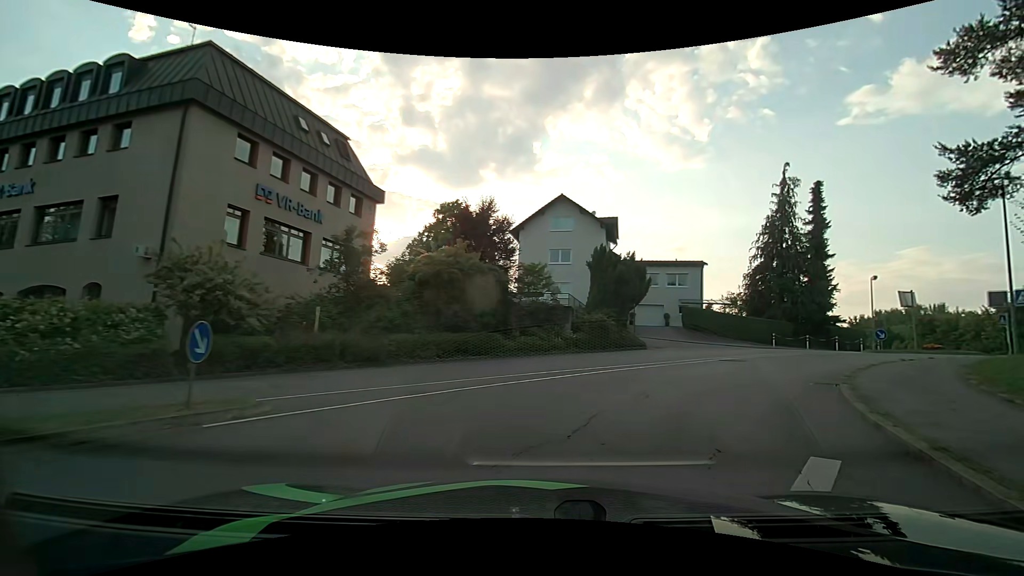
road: unclassified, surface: asphalt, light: Day
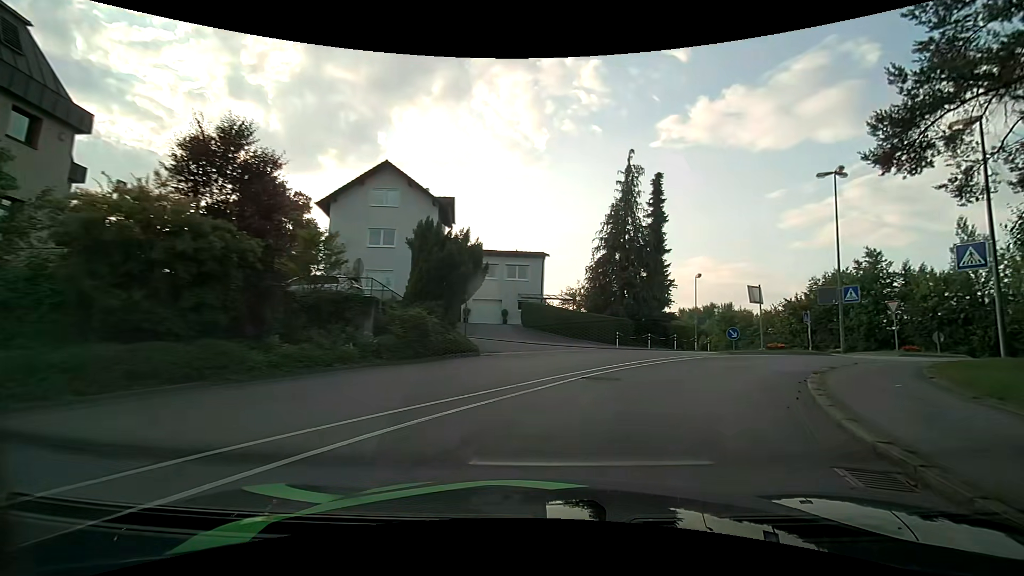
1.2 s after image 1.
(+1.2, +7.6) m; +18°
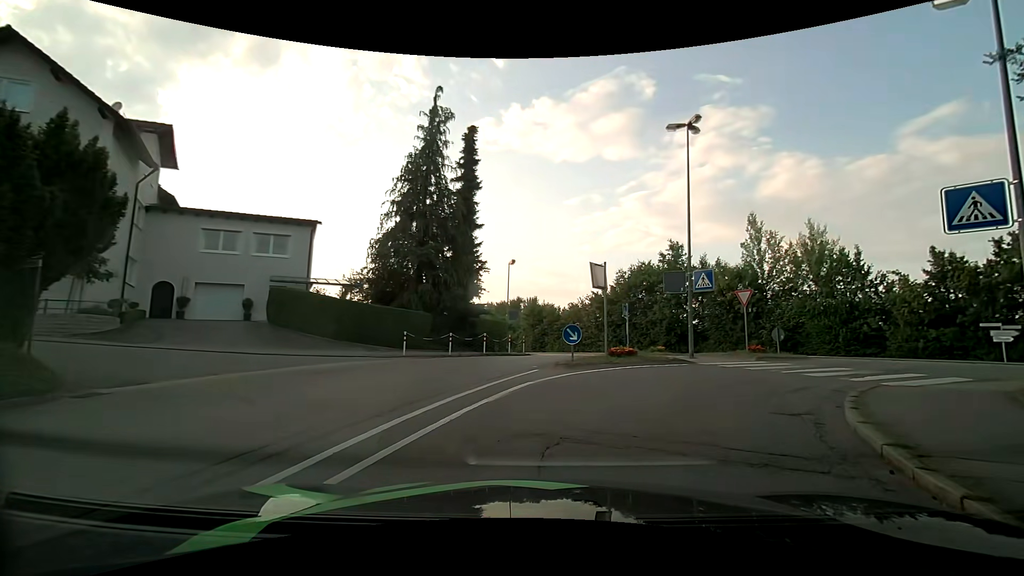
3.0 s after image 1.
(+1.9, +10.4) m; +21°
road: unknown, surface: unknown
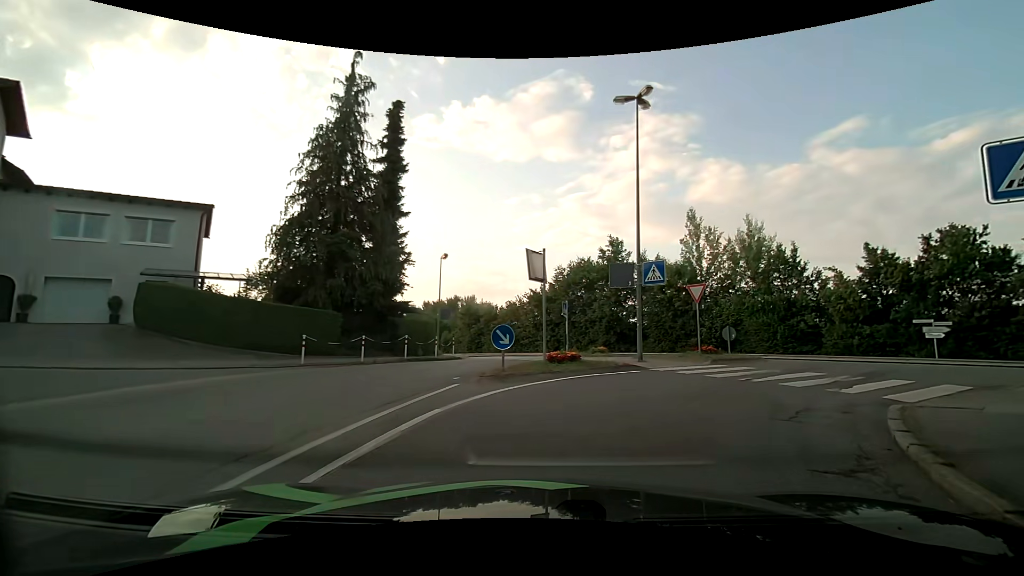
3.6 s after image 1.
(+0.2, +3.2) m; +7°
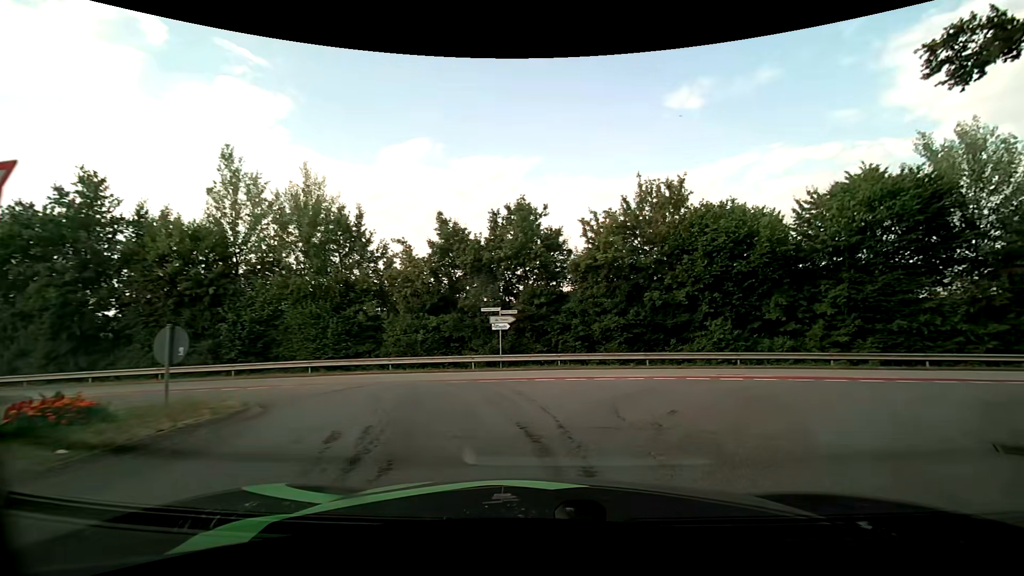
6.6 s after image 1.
(+5.3, +12.9) m; +47°
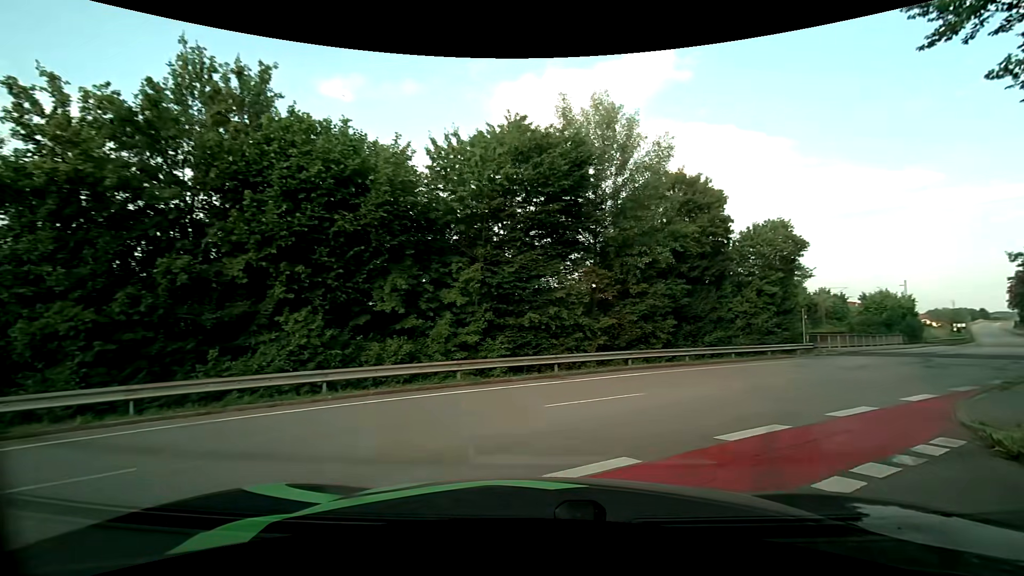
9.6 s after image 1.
(+3.7, +10.6) m; +38°
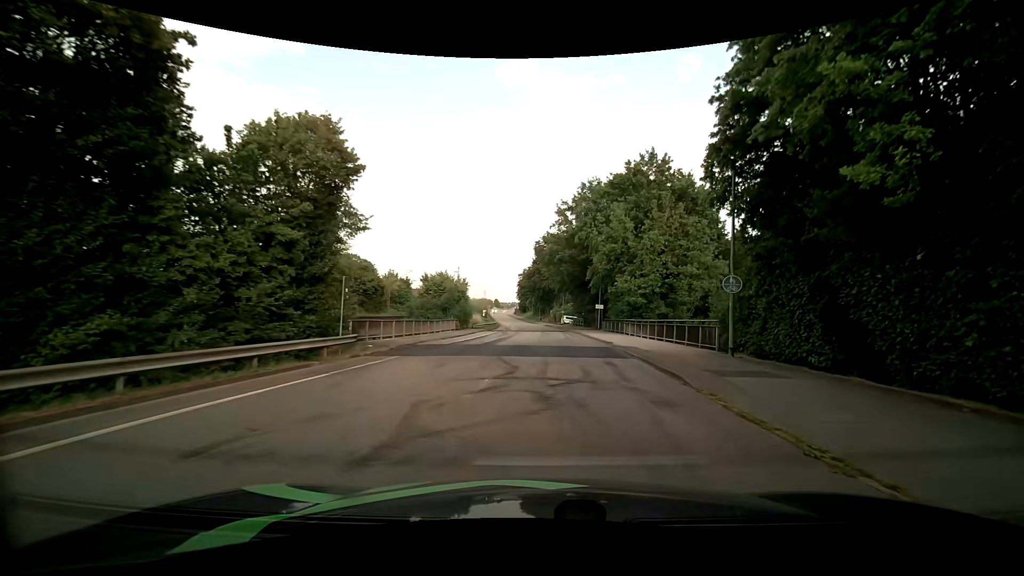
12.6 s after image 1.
(+8.1, +15.4) m; +46°
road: unclassified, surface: asphalt
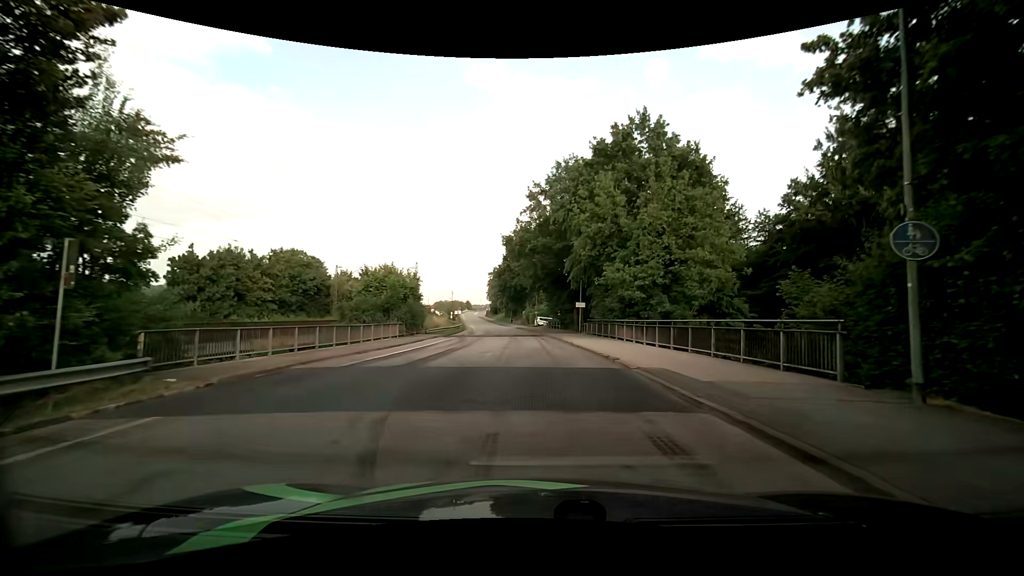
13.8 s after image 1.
(+0.5, +10.1) m; +4°
(0, +10) (0, +20) (-1, +30) (-1, +40) (-2, +50) (-3, +60) (-5, +70) (-6, +80) (-7, +90) (-9, +100) m
